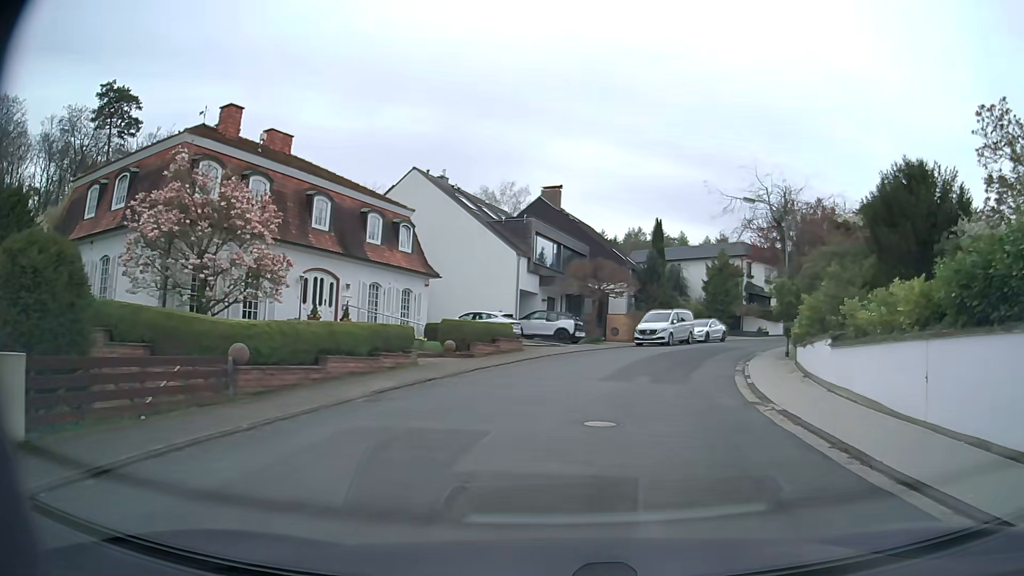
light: Day
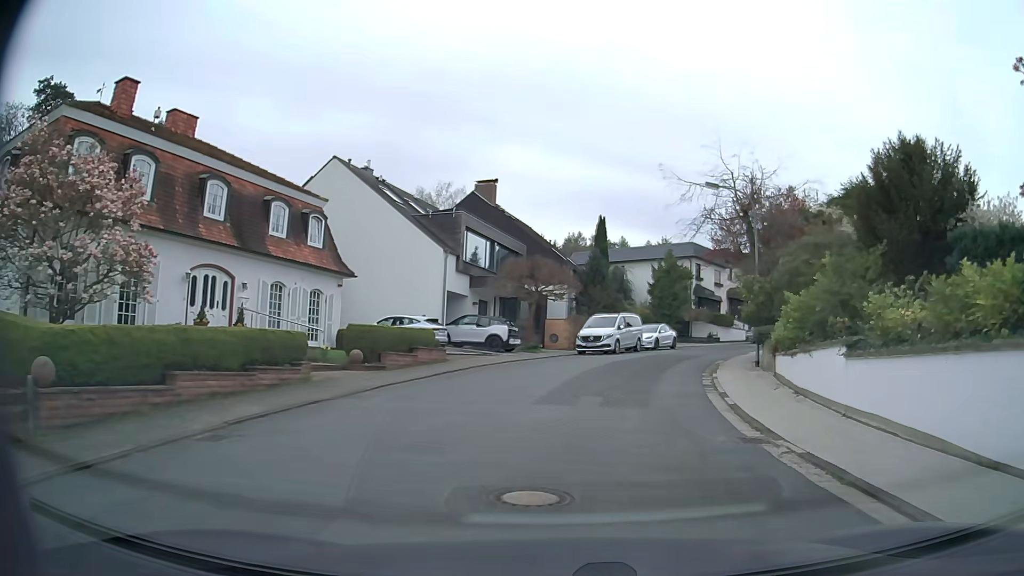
(+0.2, +3.9) m; +6°
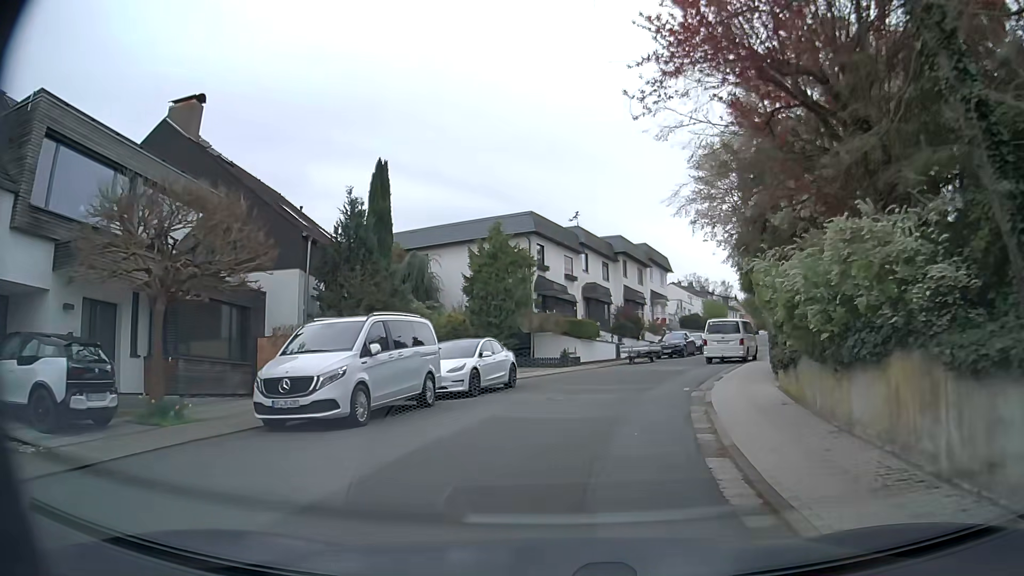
(+2.7, +20.0) m; +15°
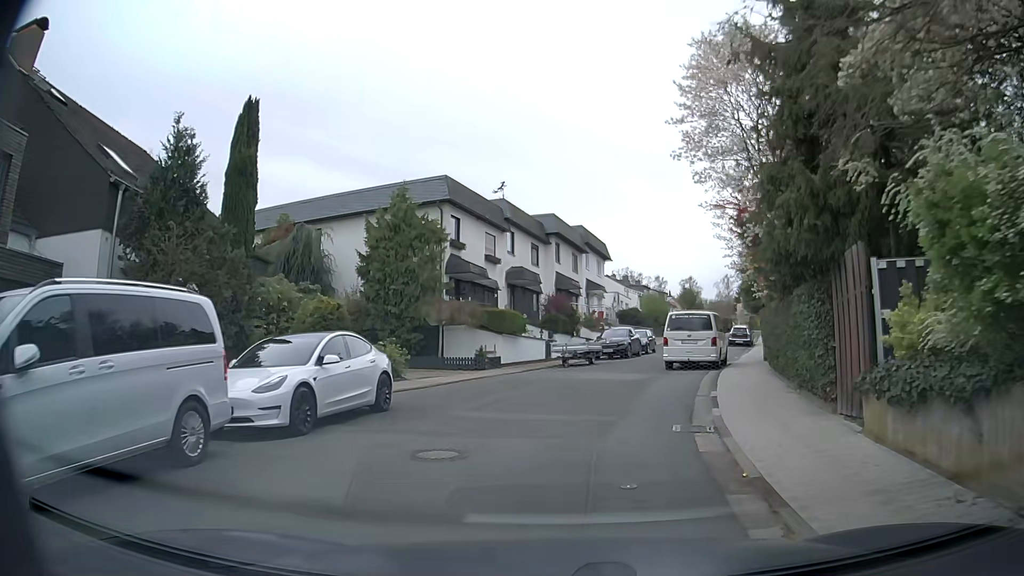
(+0.3, +7.1) m; +5°
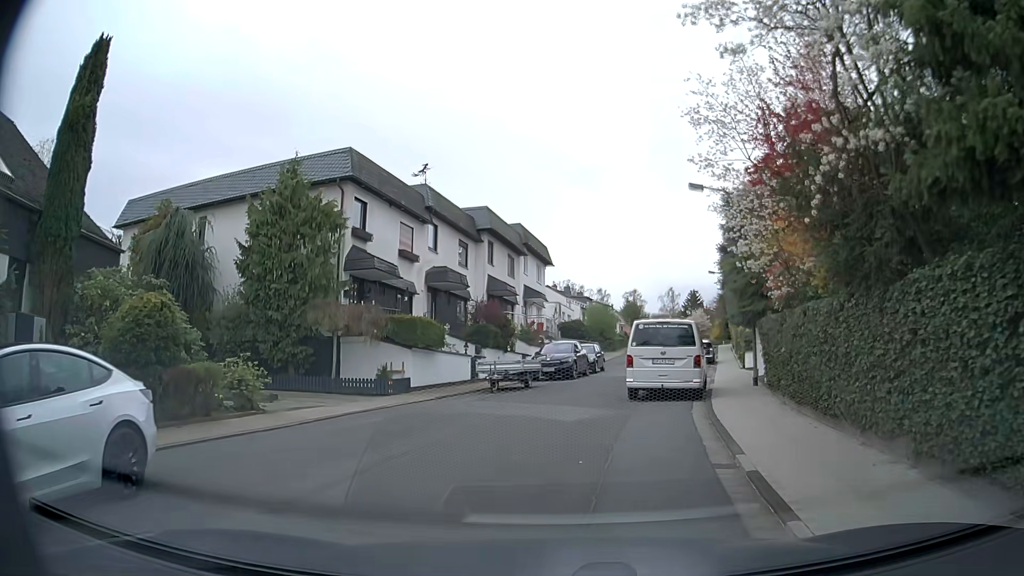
(+0.4, +6.2) m; +6°
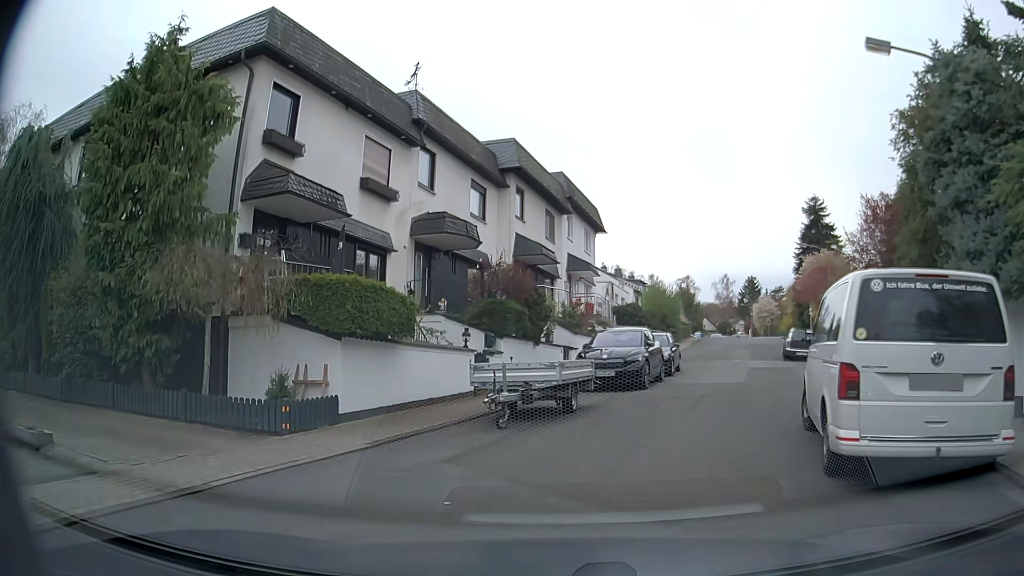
(-0.2, +10.5) m; -2°
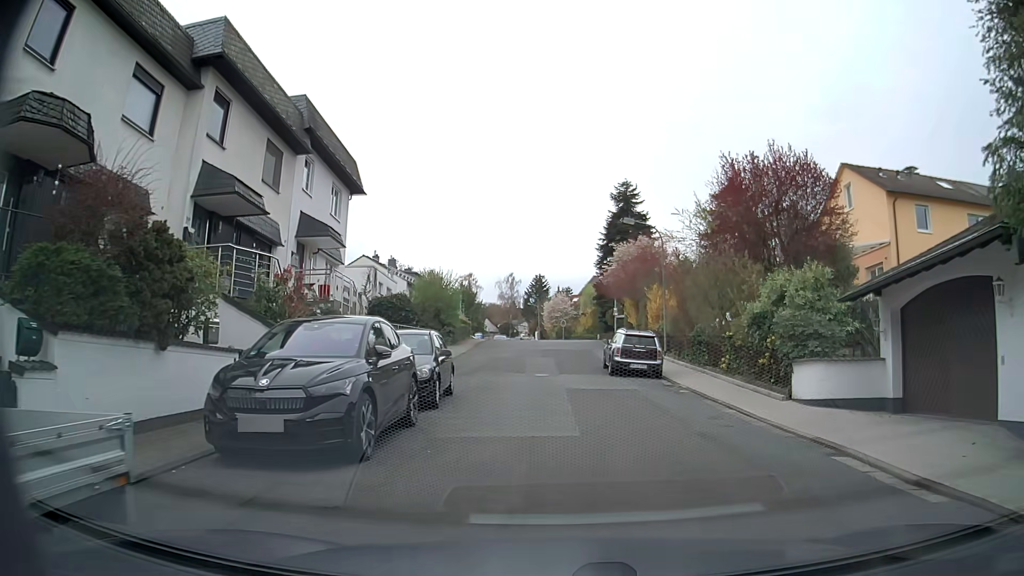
(+1.1, +10.1) m; +17°
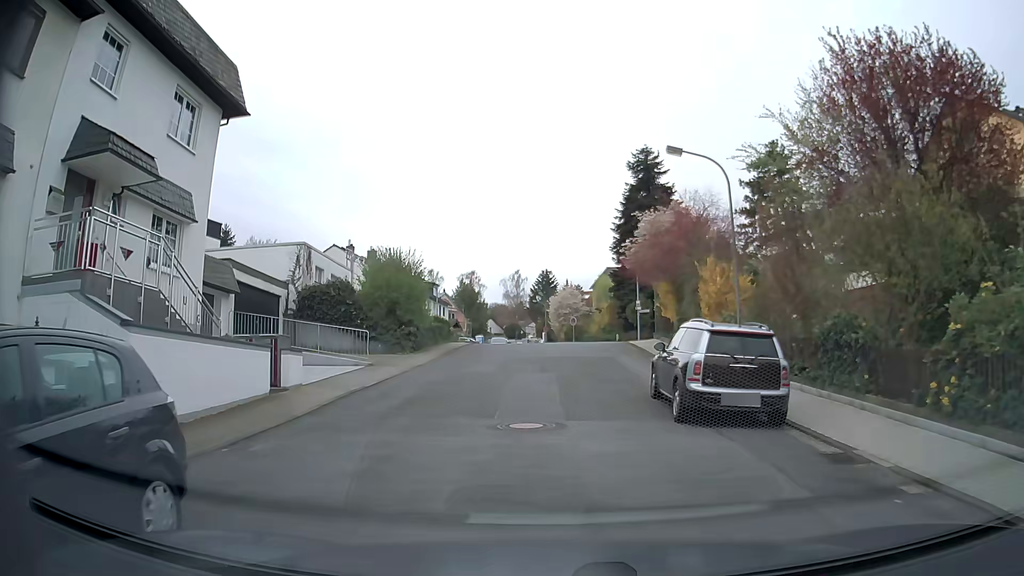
(+0.2, +11.8) m; -1°
